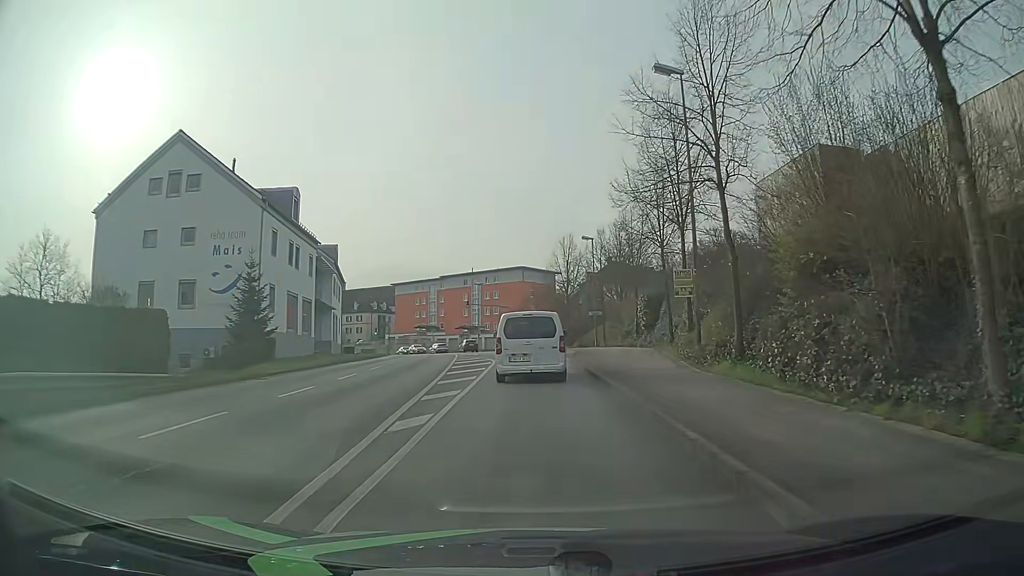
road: tertiary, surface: asphalt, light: Day
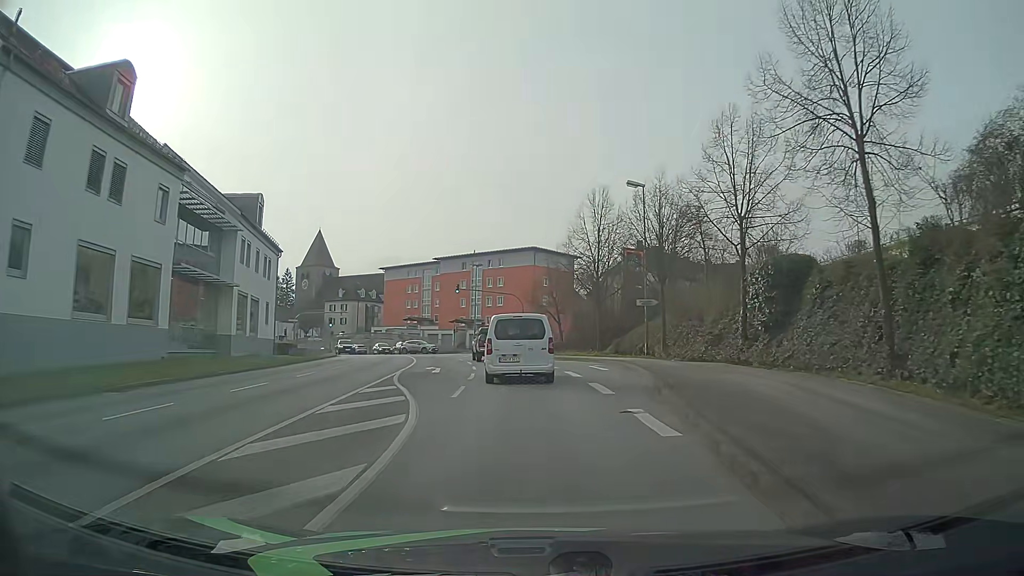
(+0.1, +23.4) m; 0°
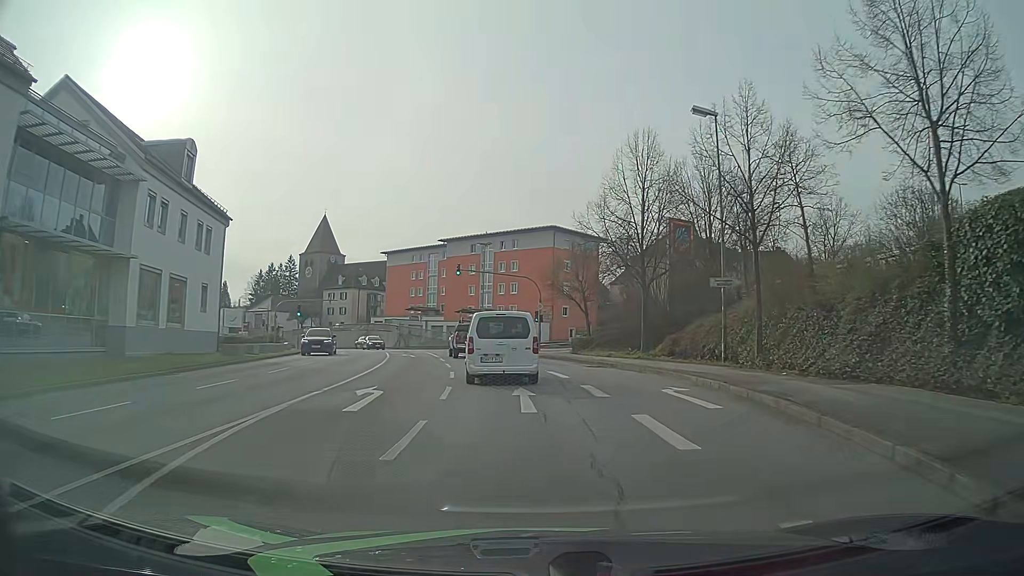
(-0.2, +12.9) m; -1°
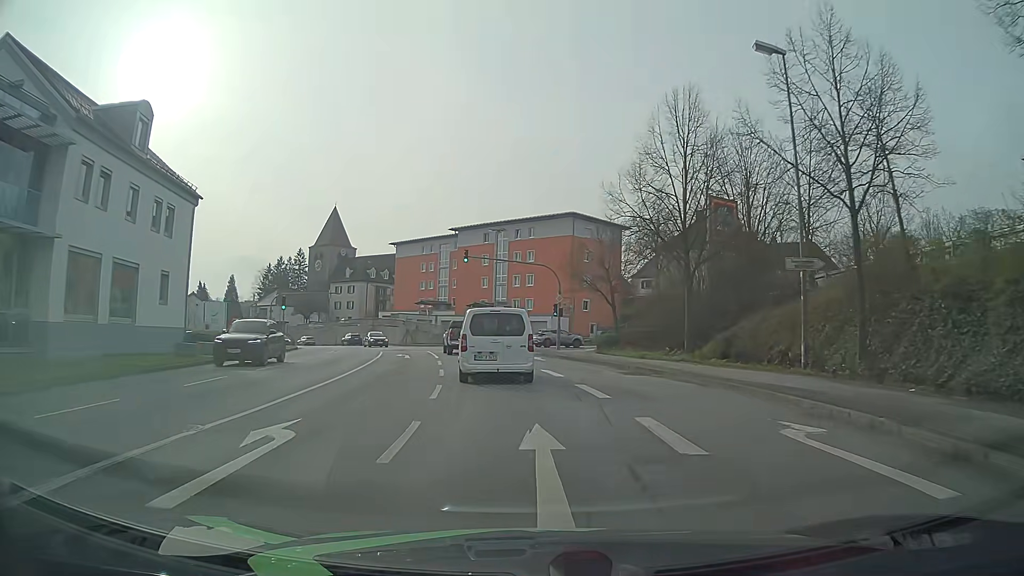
(-0.1, +6.4) m; -1°
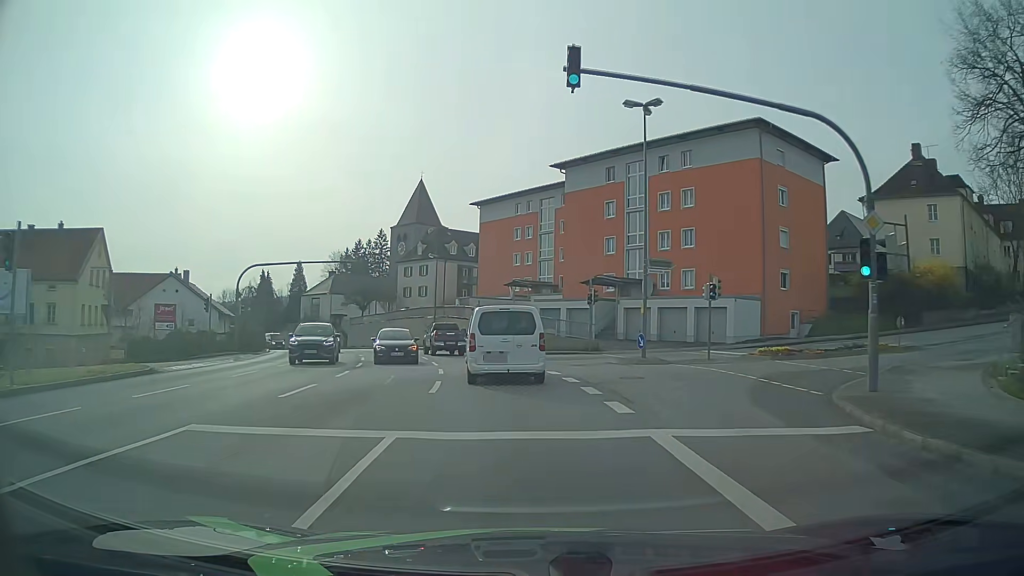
(-3.1, +32.5) m; -10°
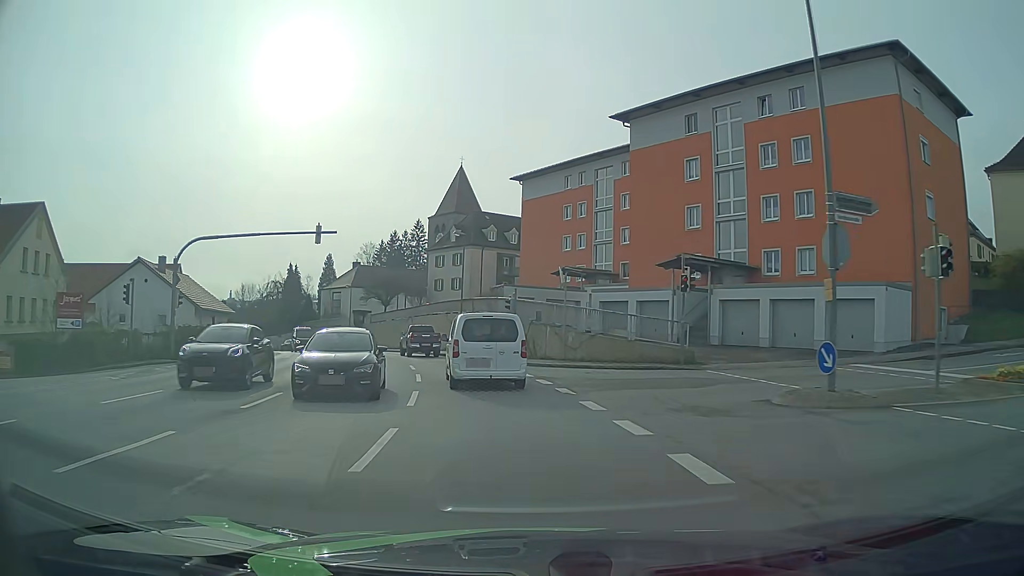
(-0.3, +13.4) m; -4°
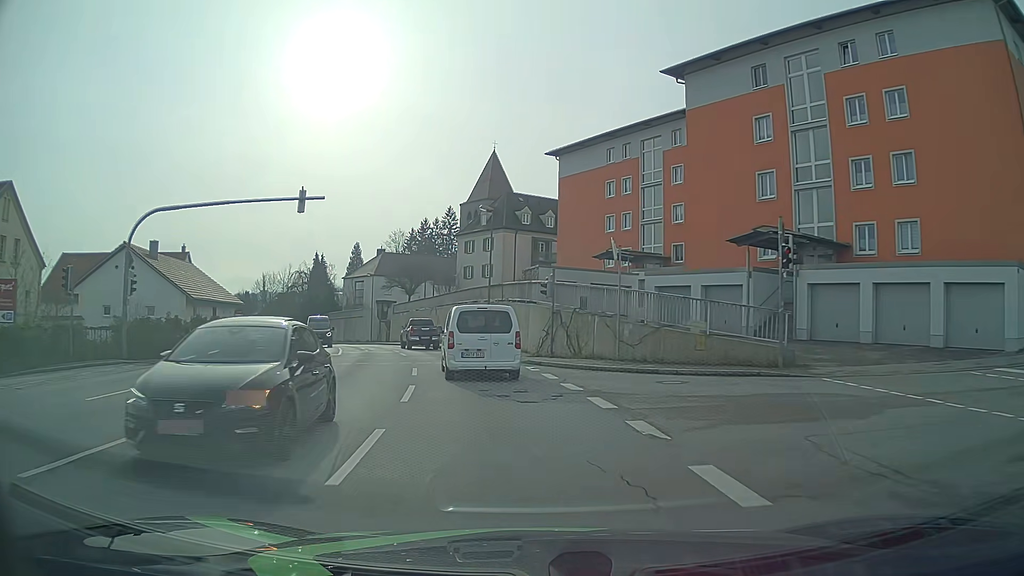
(-0.2, +6.8) m; -3°
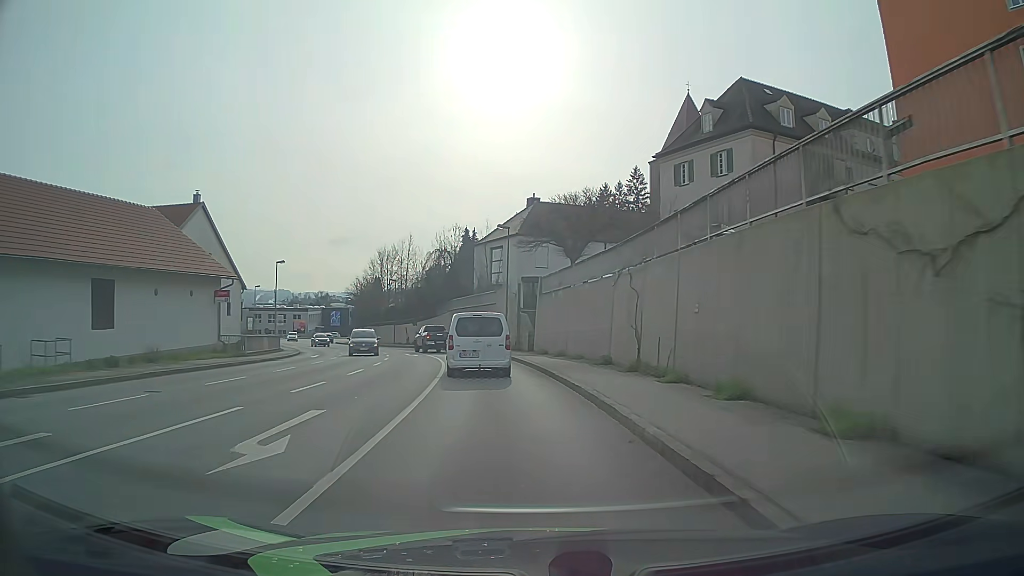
(-4.9, +34.8) m; -15°
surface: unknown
(0, +10) (-1, +20) (-3, +30) (-5, +40) (-8, +49) (-11, +59) (-15, +68) (-19, +77) (-24, +86) (-28, +95) m
